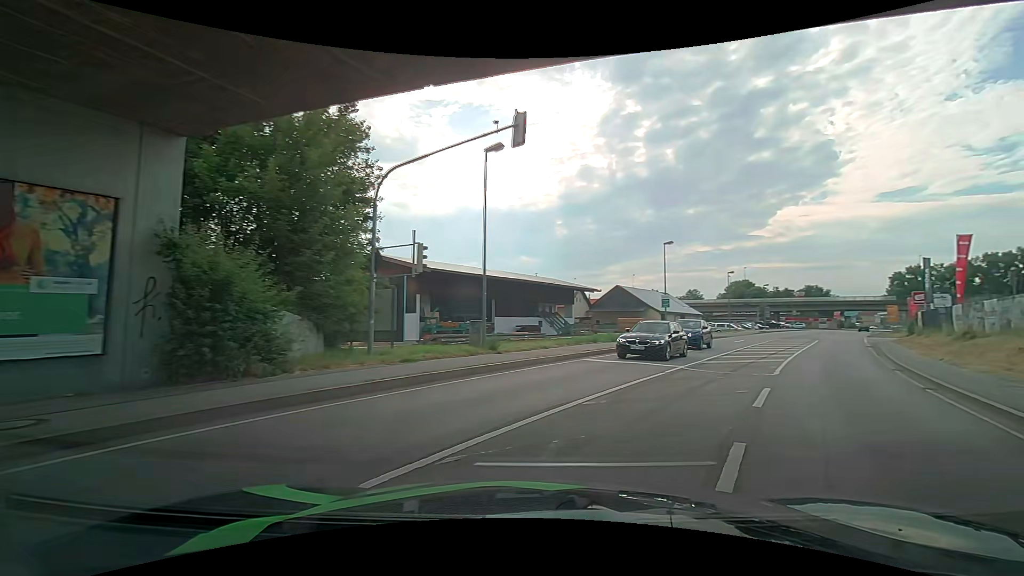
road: primary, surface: asphalt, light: Day
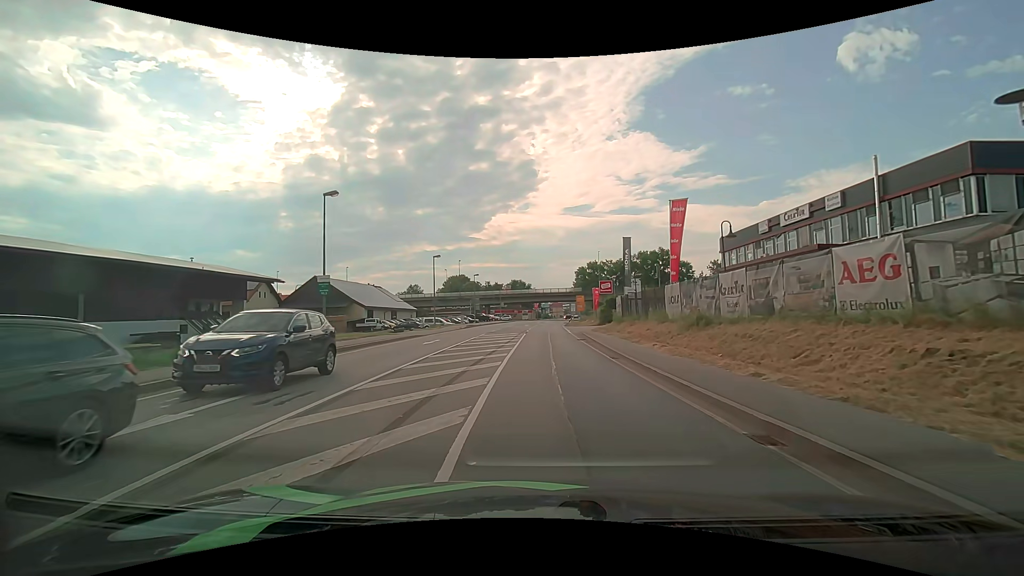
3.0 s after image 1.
(+6.1, +15.6) m; +29°
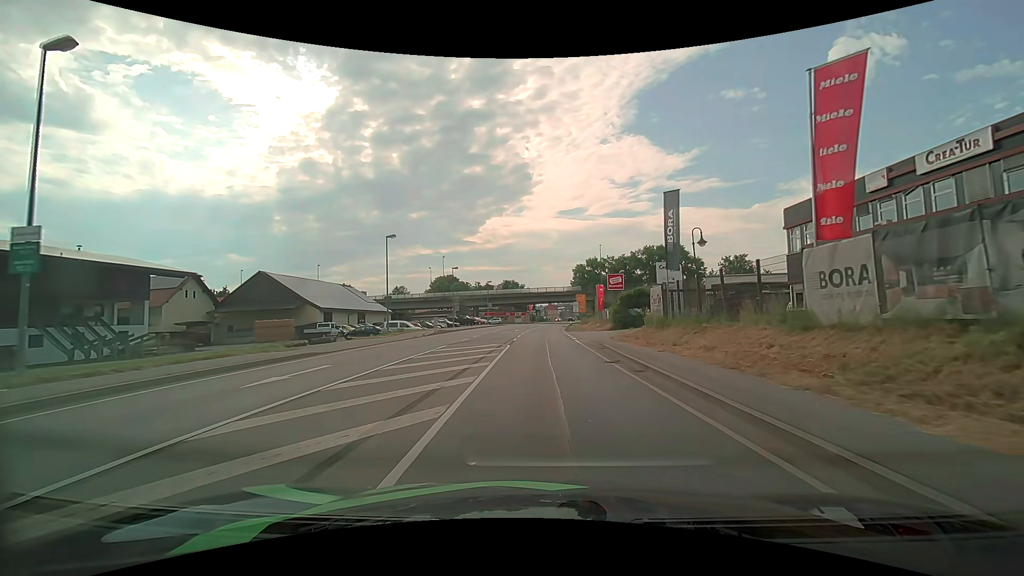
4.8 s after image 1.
(+0.1, +15.7) m; 0°
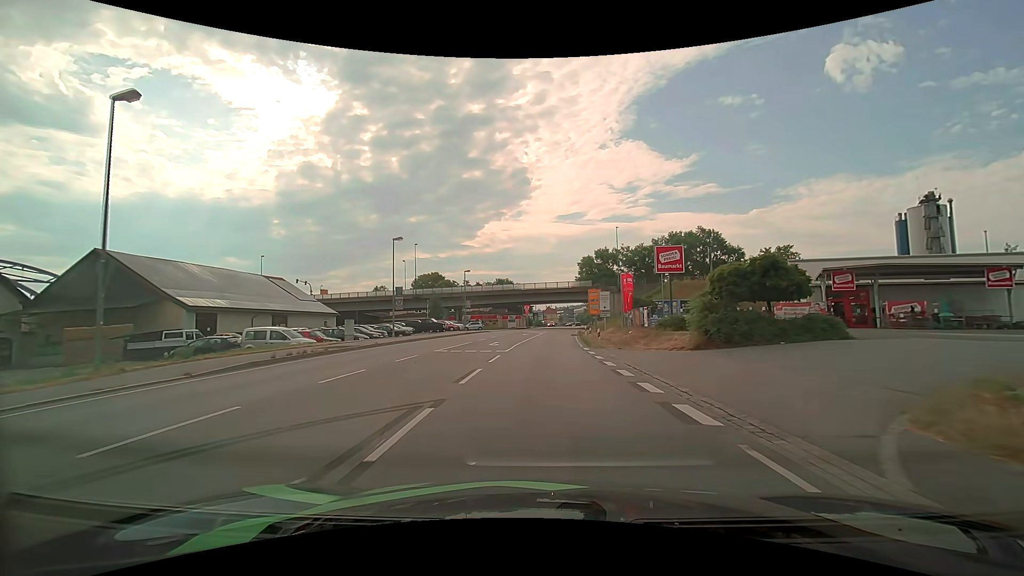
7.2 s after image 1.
(+0.2, +26.7) m; 0°
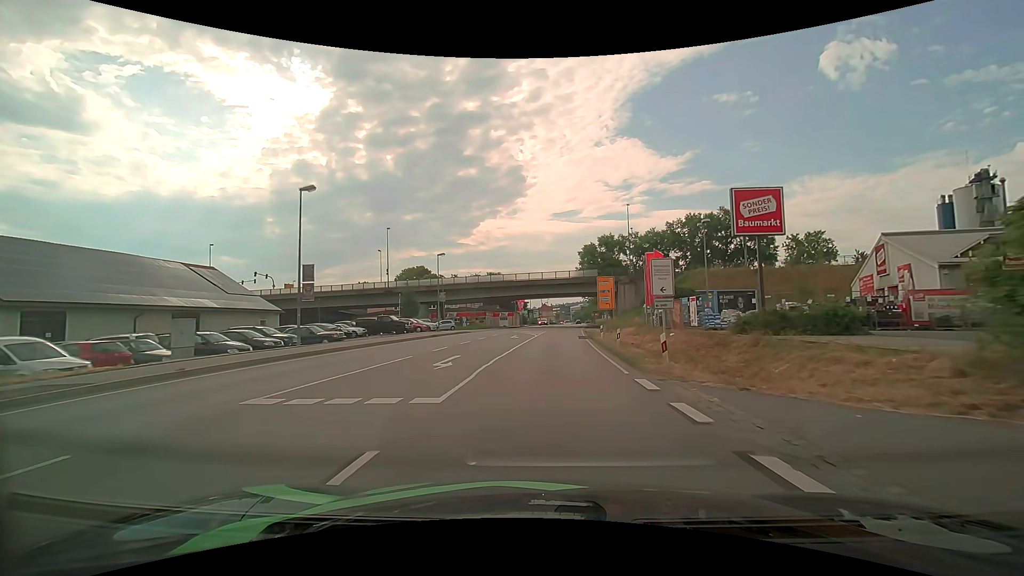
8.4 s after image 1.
(+0.2, +15.1) m; +1°
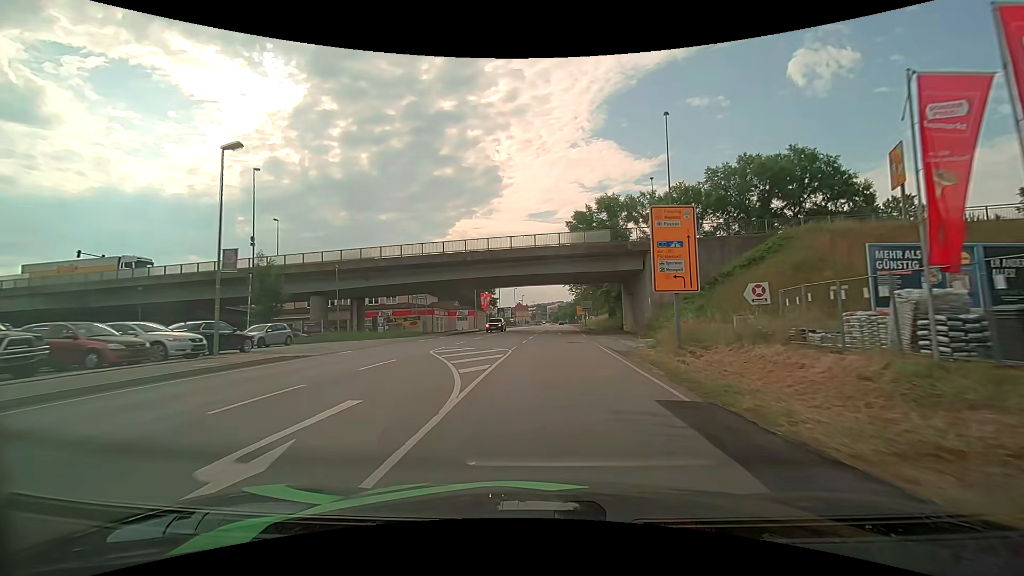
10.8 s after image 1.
(+0.6, +32.5) m; +3°
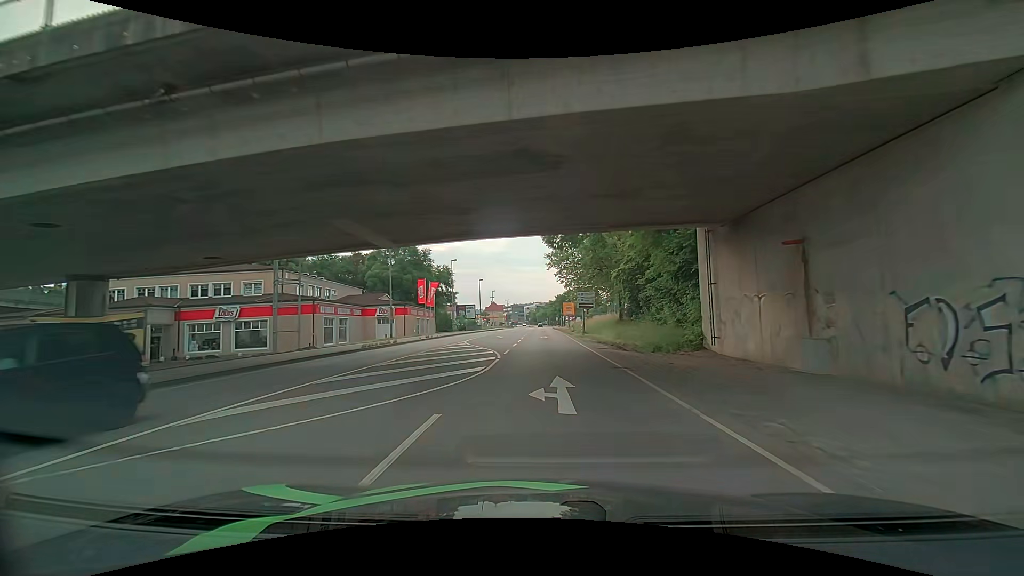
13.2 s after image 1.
(+0.8, +34.2) m; +3°
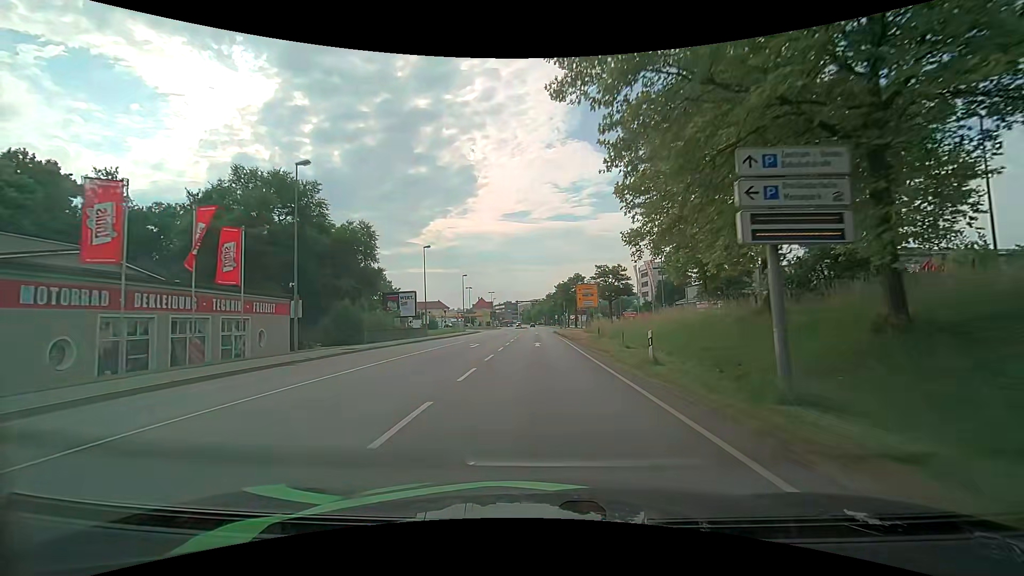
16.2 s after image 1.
(+0.3, +44.7) m; 0°
(0, +10) (0, +20) (0, +30) (0, +40) (-1, +50) (-1, +60) (-1, +70) (-1, +80) (-1, +90) (-1, +100) m
